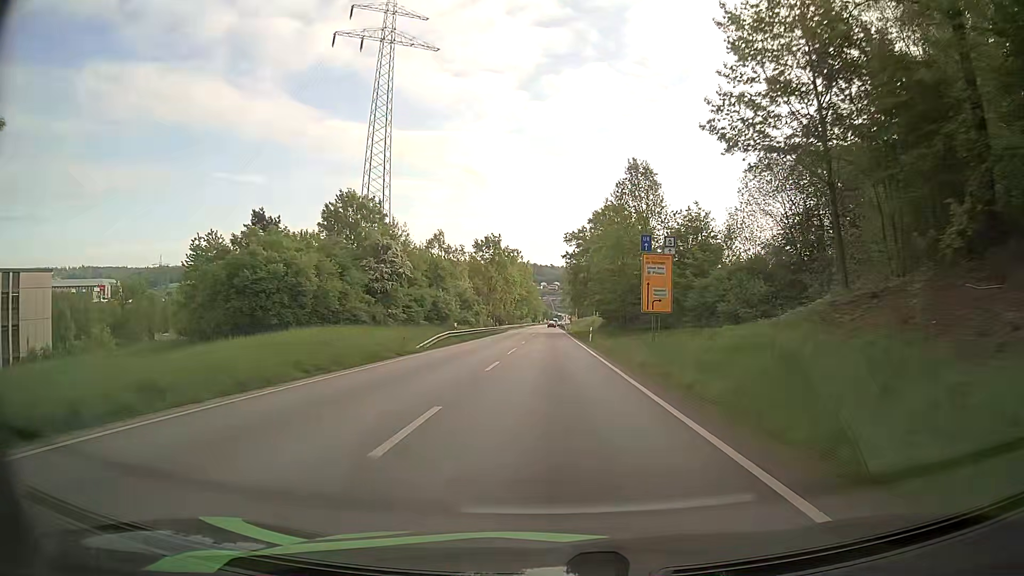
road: primary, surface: asphalt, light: Day
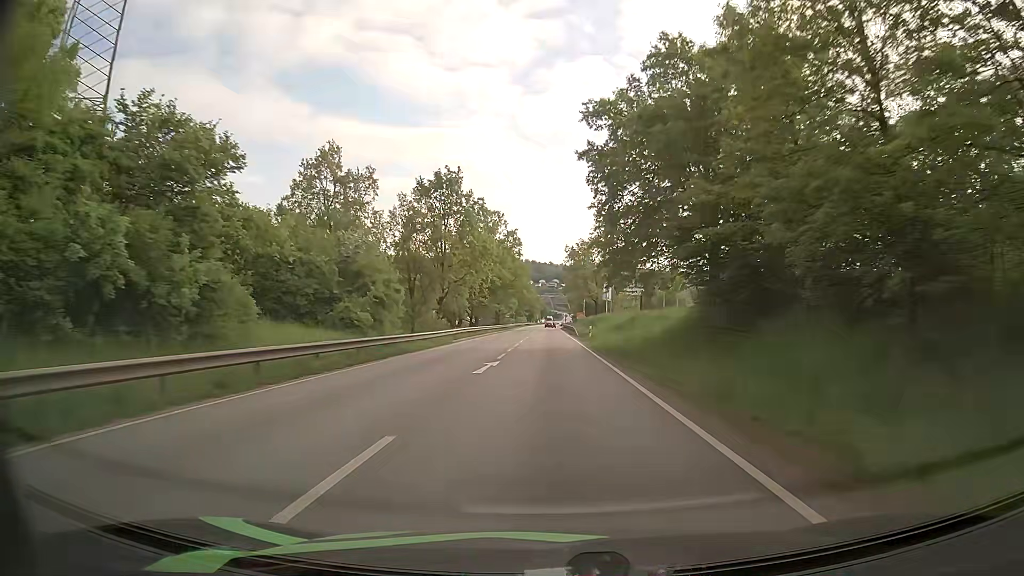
(+0.2, +50.7) m; 0°
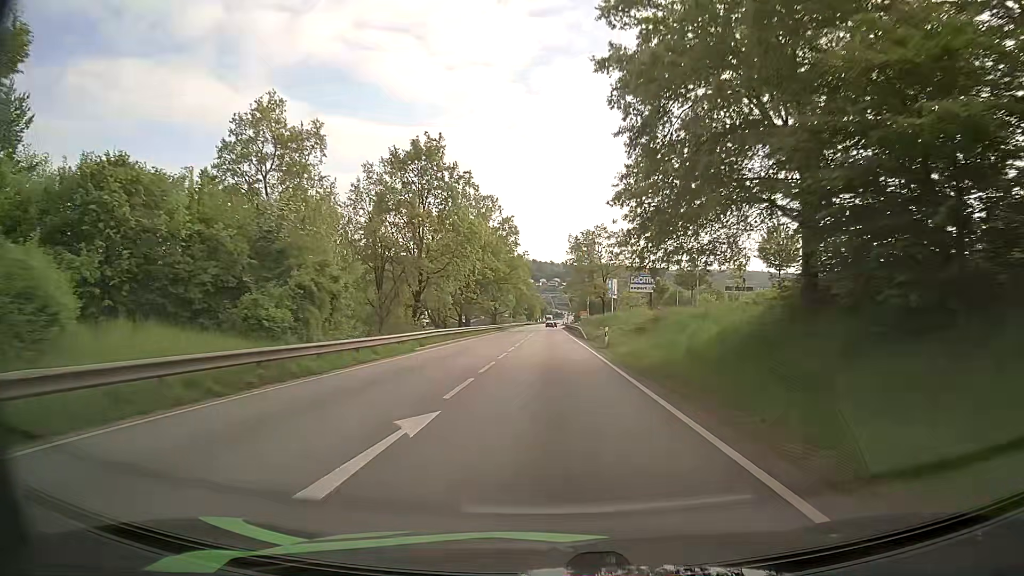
(0.0, +12.1) m; 0°
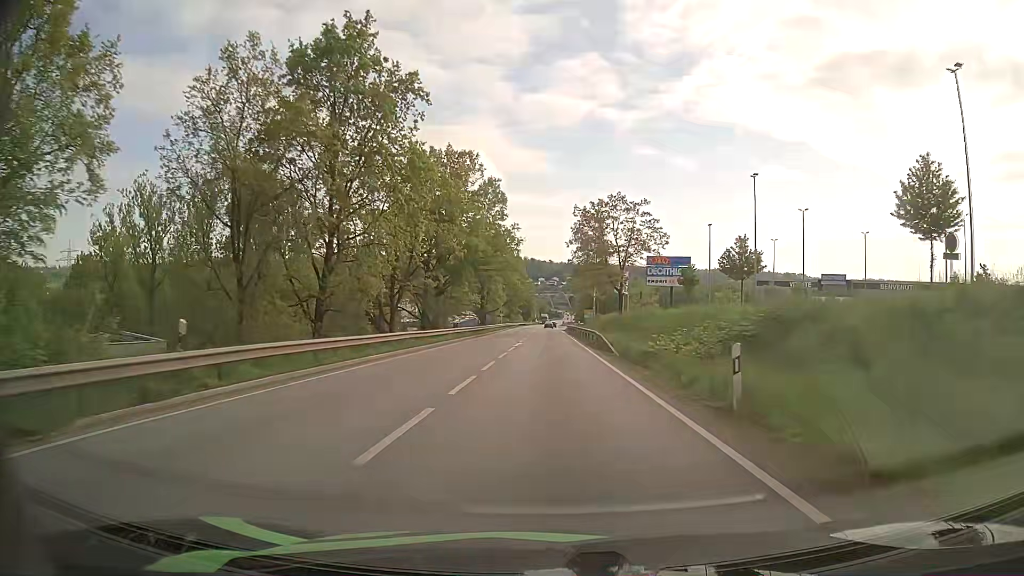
(+0.1, +23.1) m; +1°
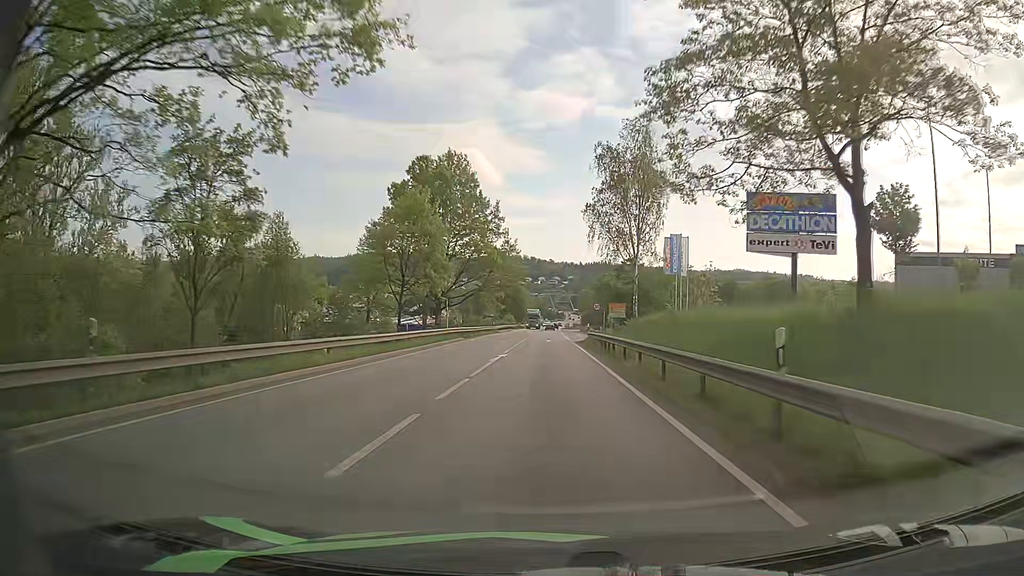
(-0.3, +54.6) m; 0°
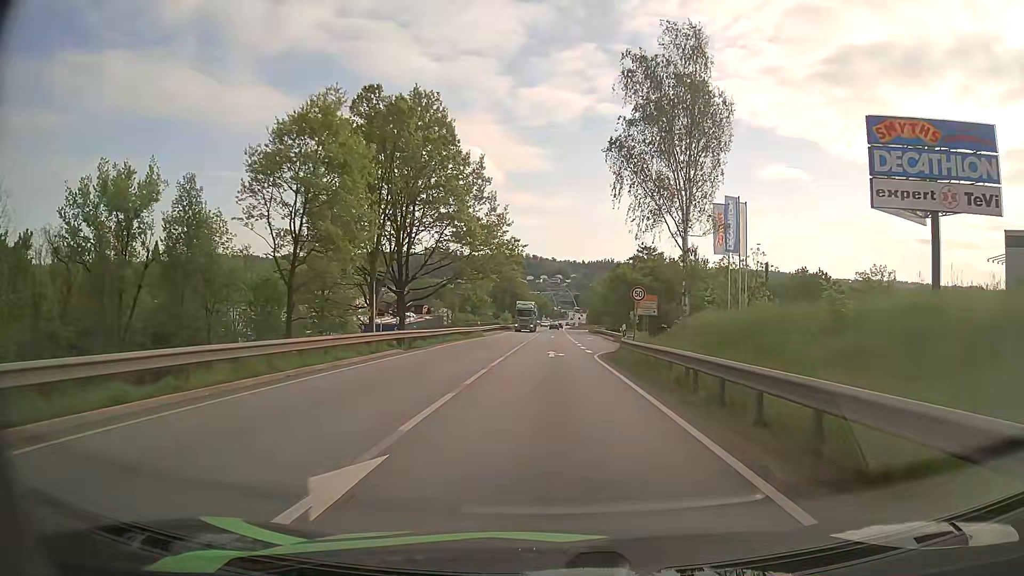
(-0.1, +21.0) m; 0°
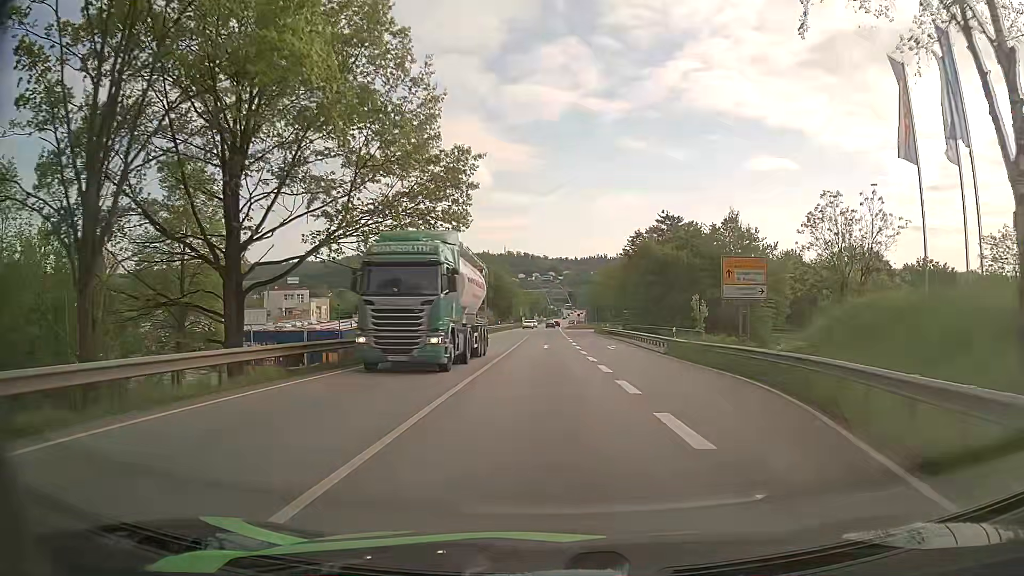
(0.0, +30.3) m; 0°
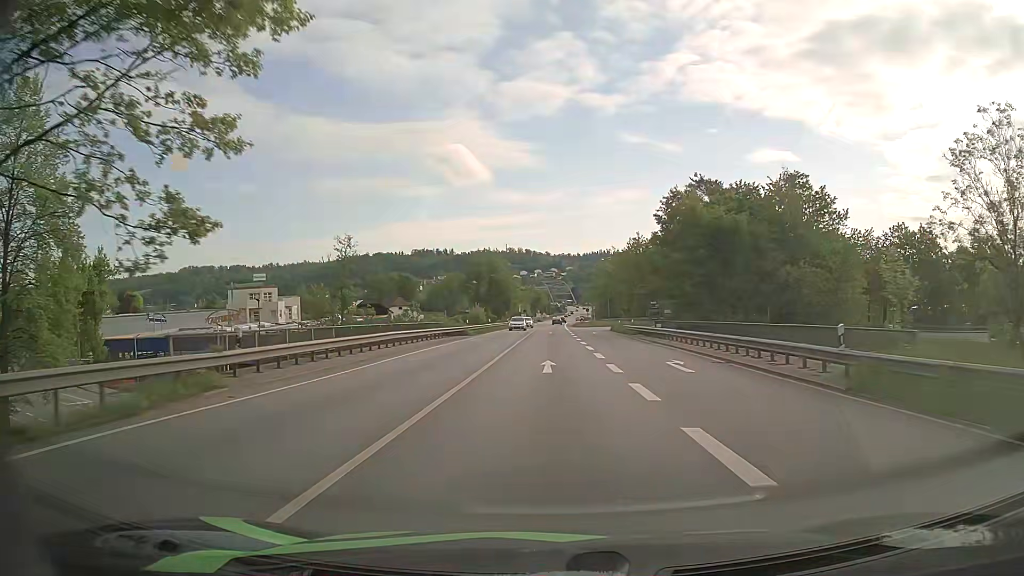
(+0.1, +19.8) m; 0°
(0, +10) (0, +20) (0, +30) (0, +40) (0, +50) (0, +60) (0, +70) (0, +80) (0, +90) (+1, +100) m
